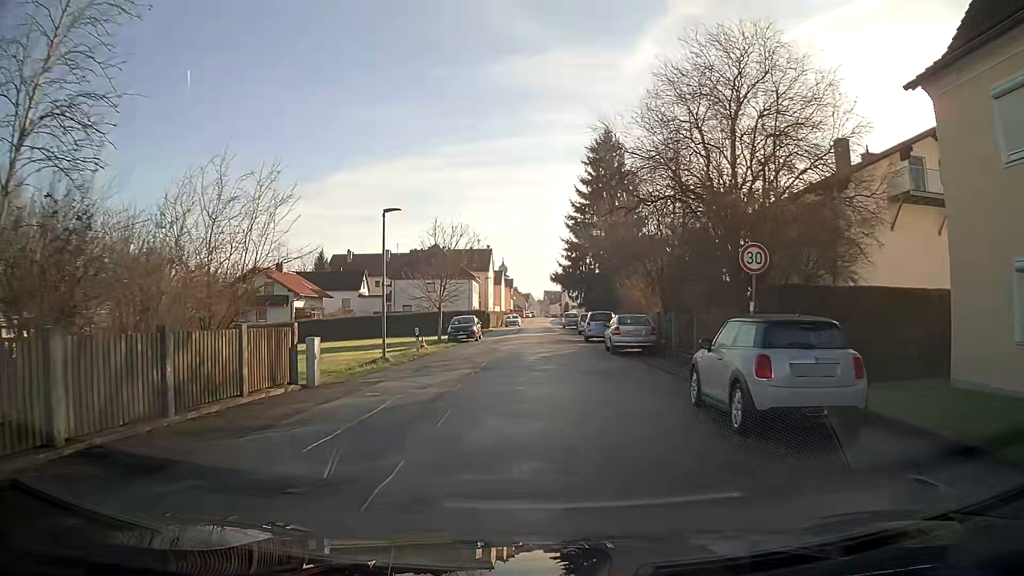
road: residential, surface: asphalt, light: Day
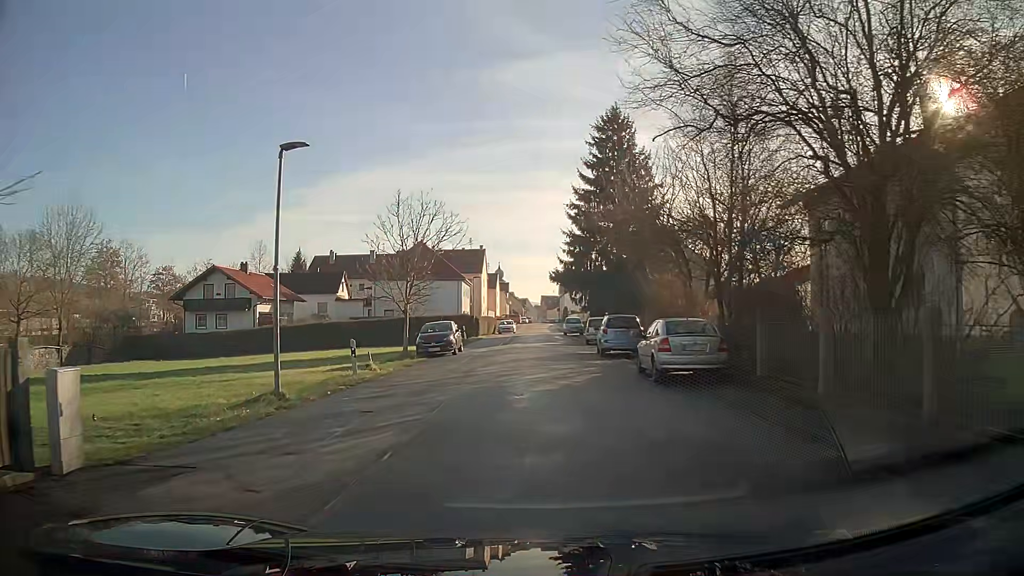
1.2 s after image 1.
(0.0, +9.3) m; 0°
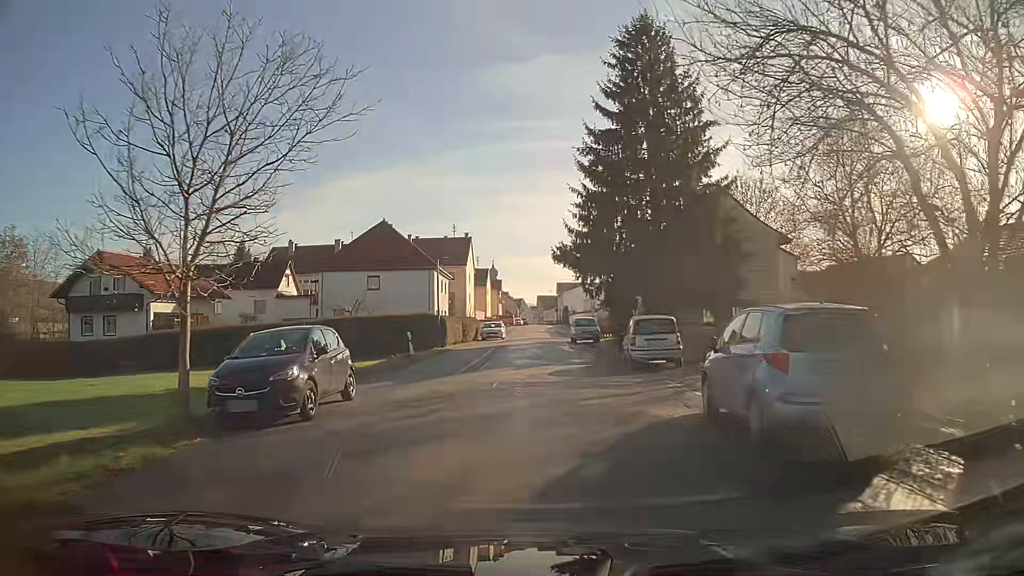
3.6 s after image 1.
(0.0, +18.5) m; -1°
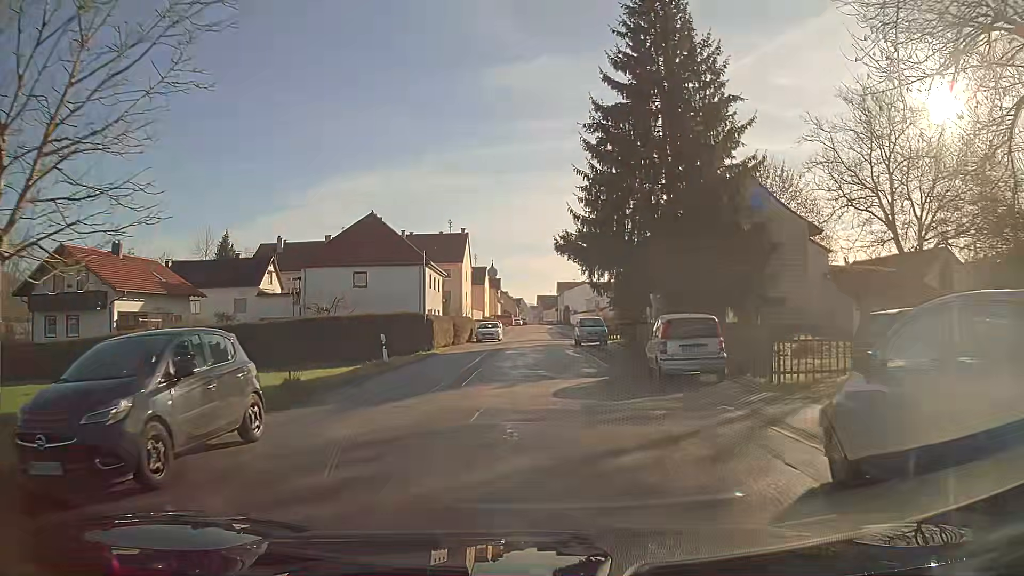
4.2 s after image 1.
(0.0, +4.6) m; 0°
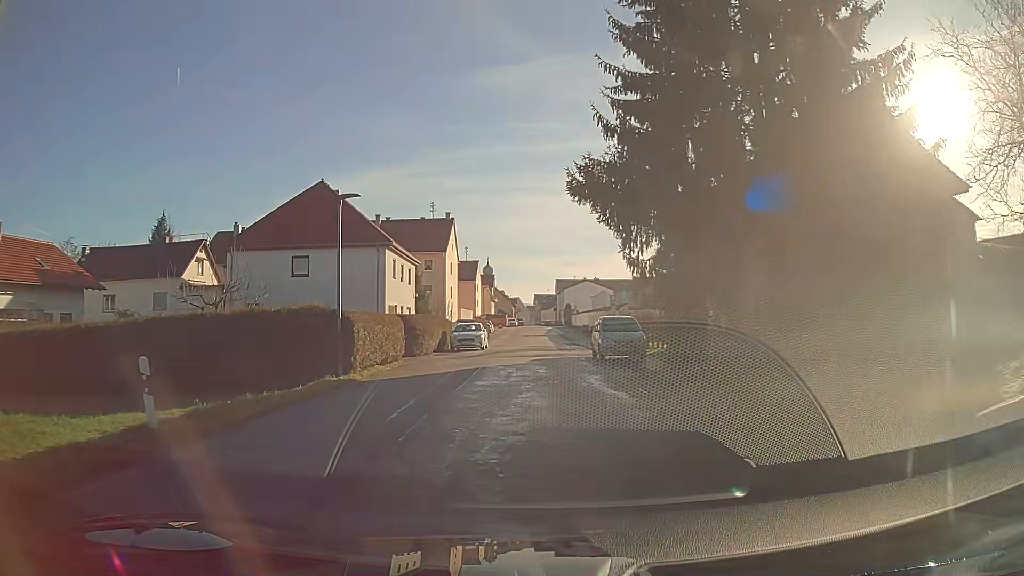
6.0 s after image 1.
(+0.3, +13.9) m; +2°
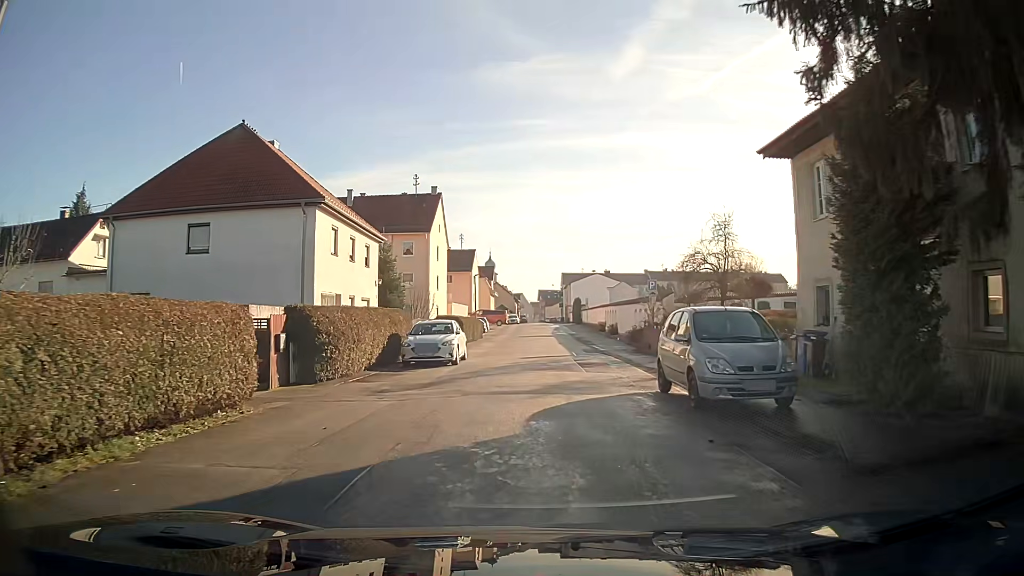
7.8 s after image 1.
(-0.1, +13.9) m; -1°
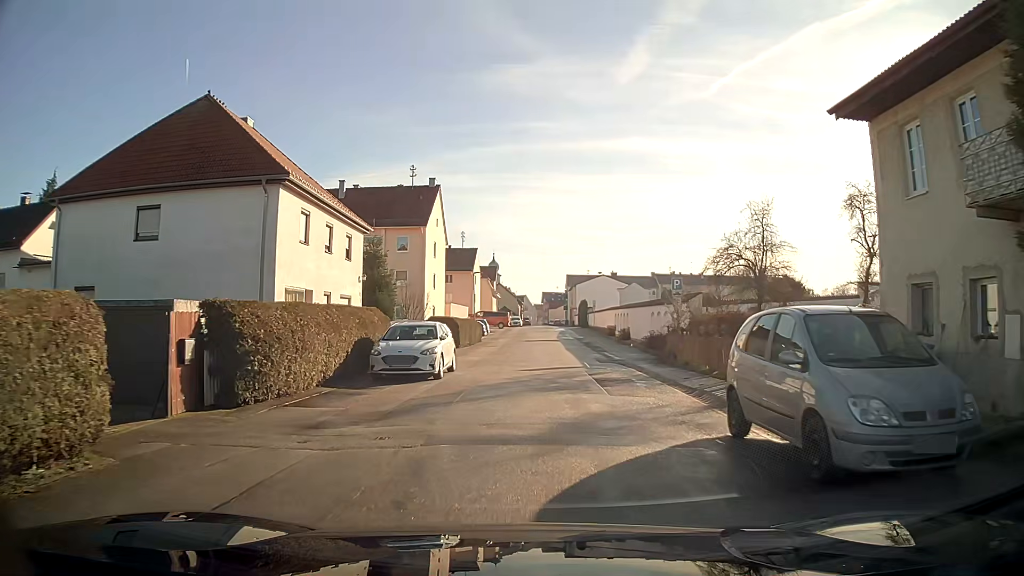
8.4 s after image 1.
(0.0, +4.6) m; 0°
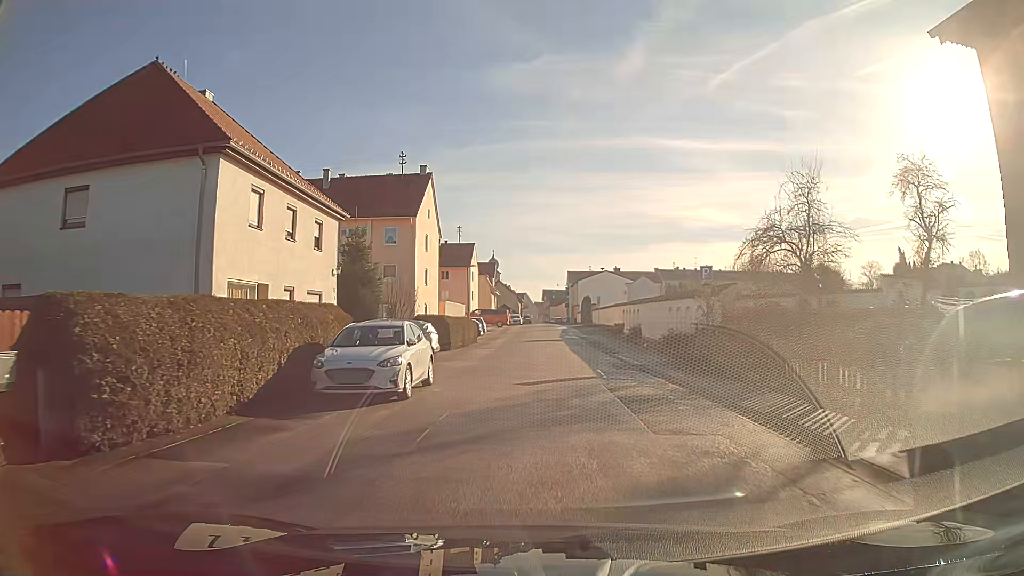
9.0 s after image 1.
(0.0, +4.6) m; +1°
(0, +10) (+1, +20) (+1, +30) (+1, +40) (+1, +50) (+1, +60) (+1, +70) (+1, +80) (+1, +90) (+1, +100) m
